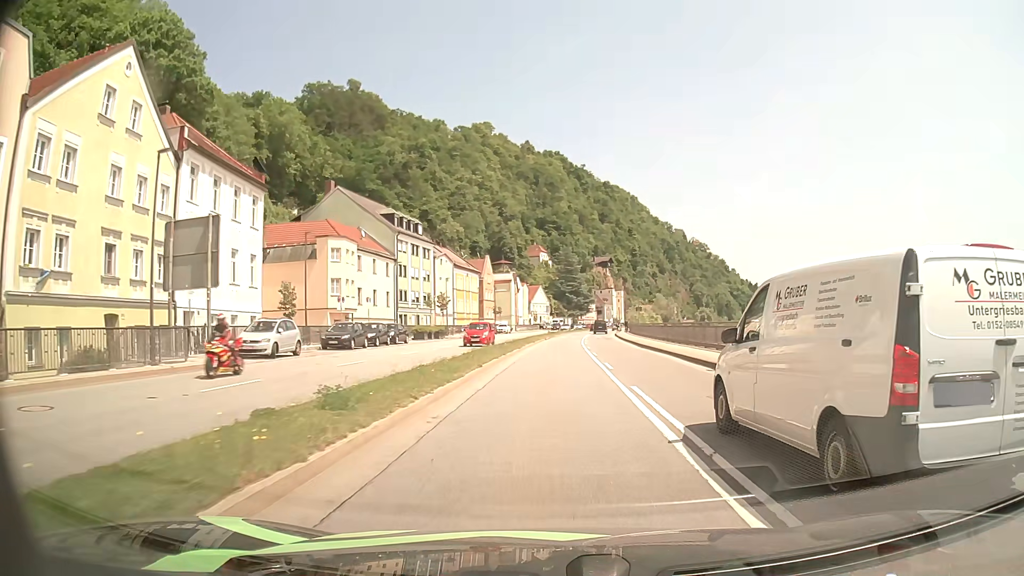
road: primary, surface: asphalt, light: Day
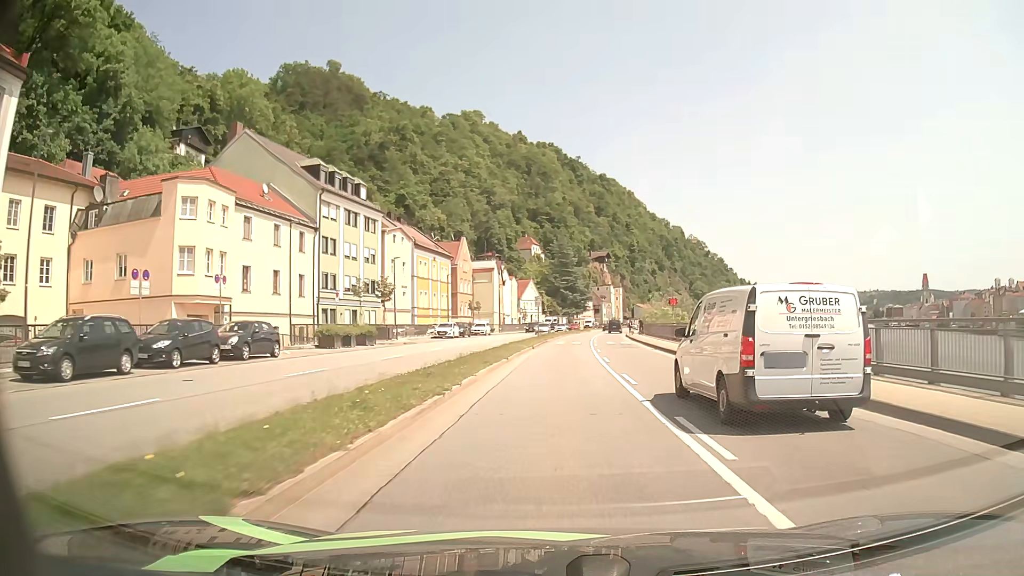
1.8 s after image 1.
(+0.1, +23.0) m; +1°
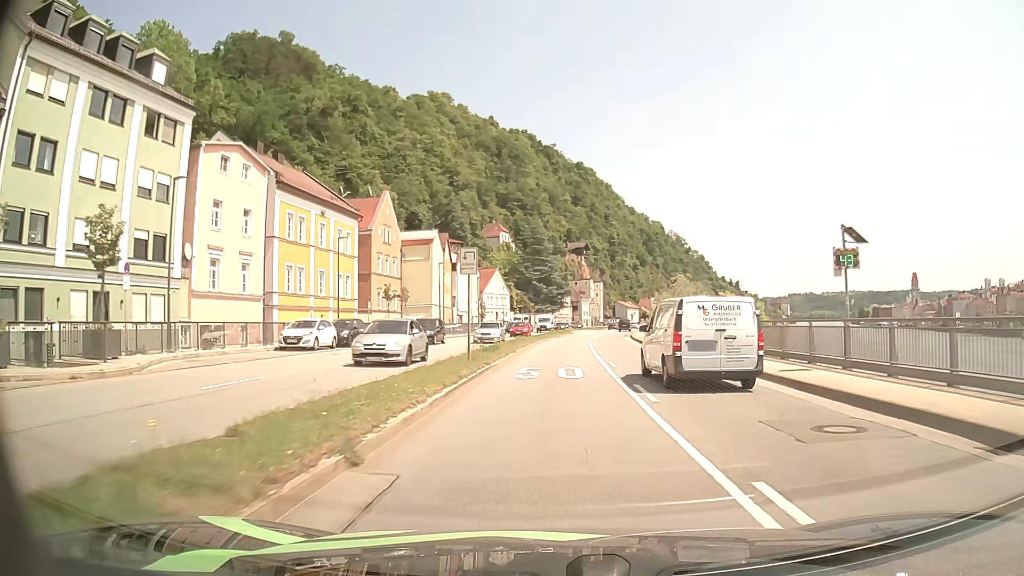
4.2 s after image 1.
(+0.6, +31.2) m; +2°
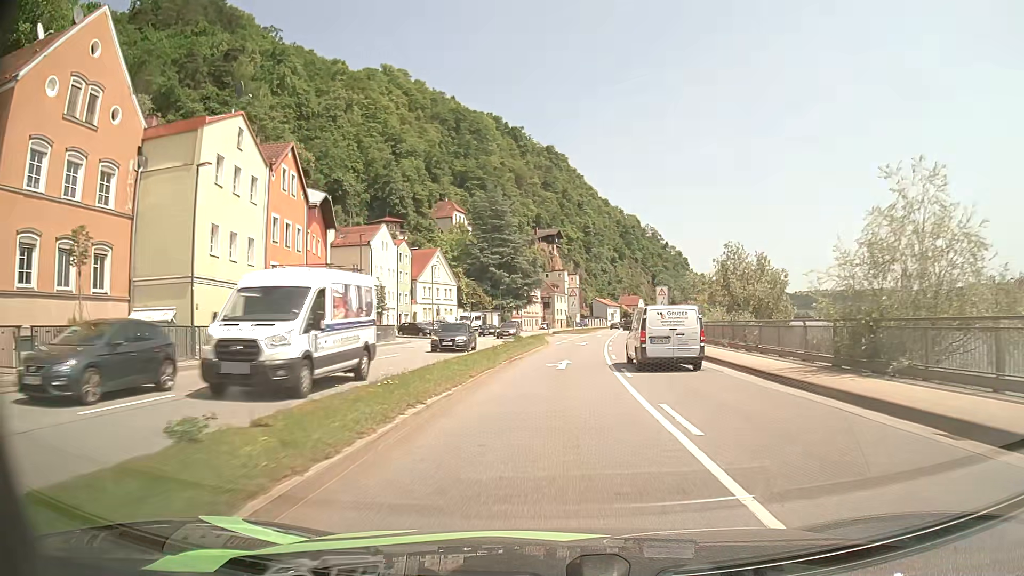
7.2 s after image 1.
(+1.0, +39.6) m; +3°
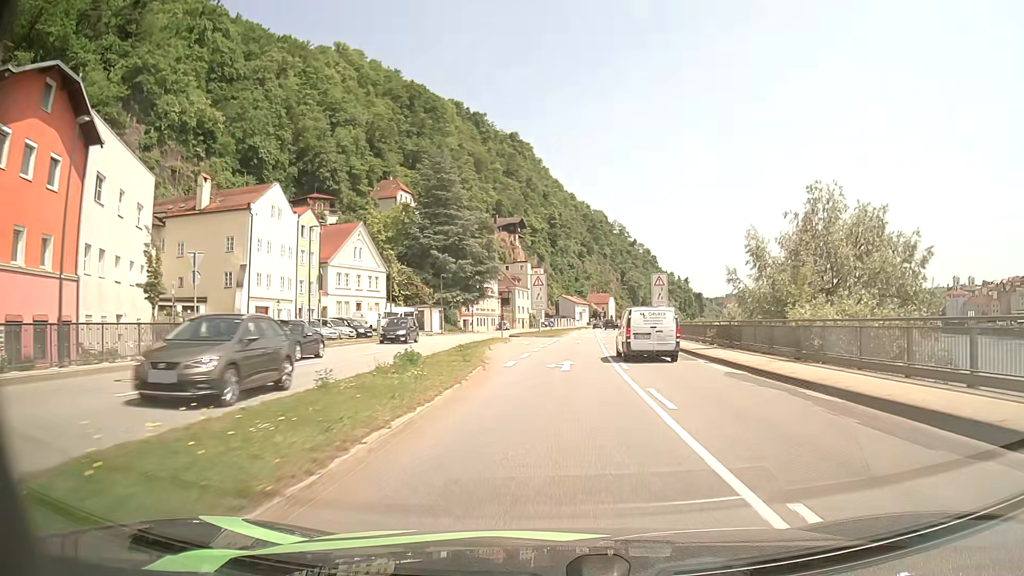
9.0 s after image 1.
(+0.6, +24.6) m; +3°
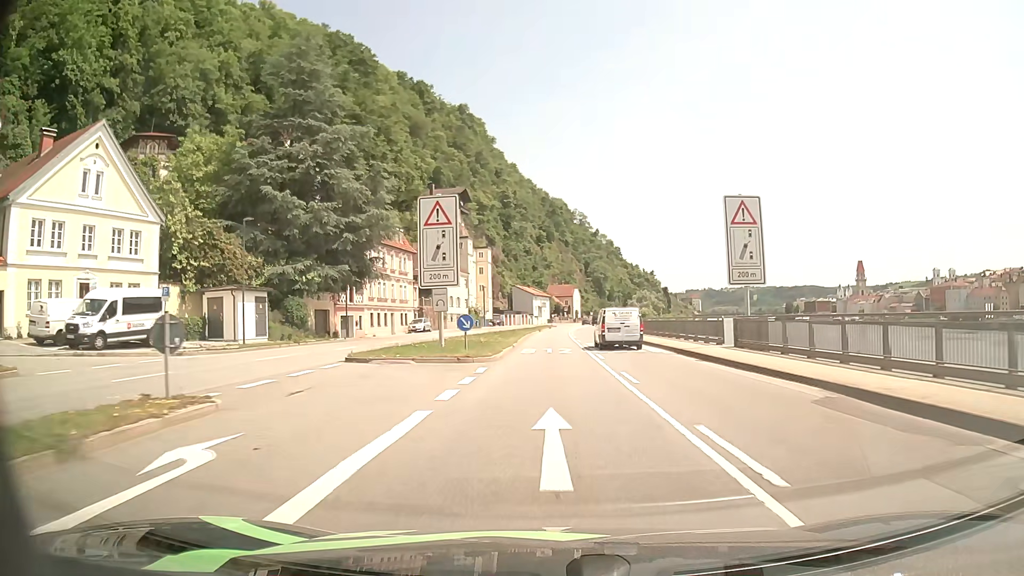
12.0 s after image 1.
(+1.6, +41.4) m; +3°
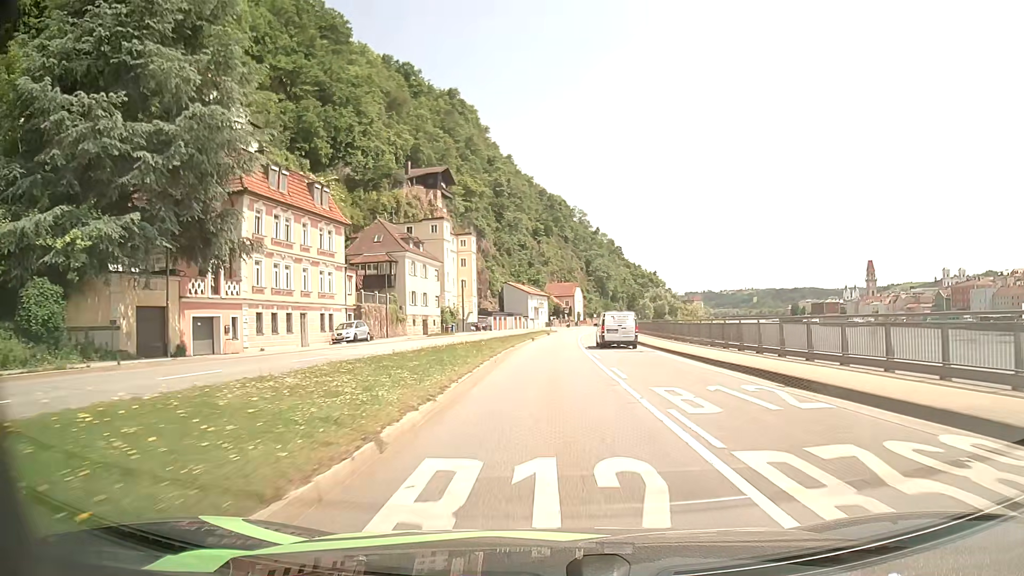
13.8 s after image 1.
(+0.1, +25.1) m; 0°
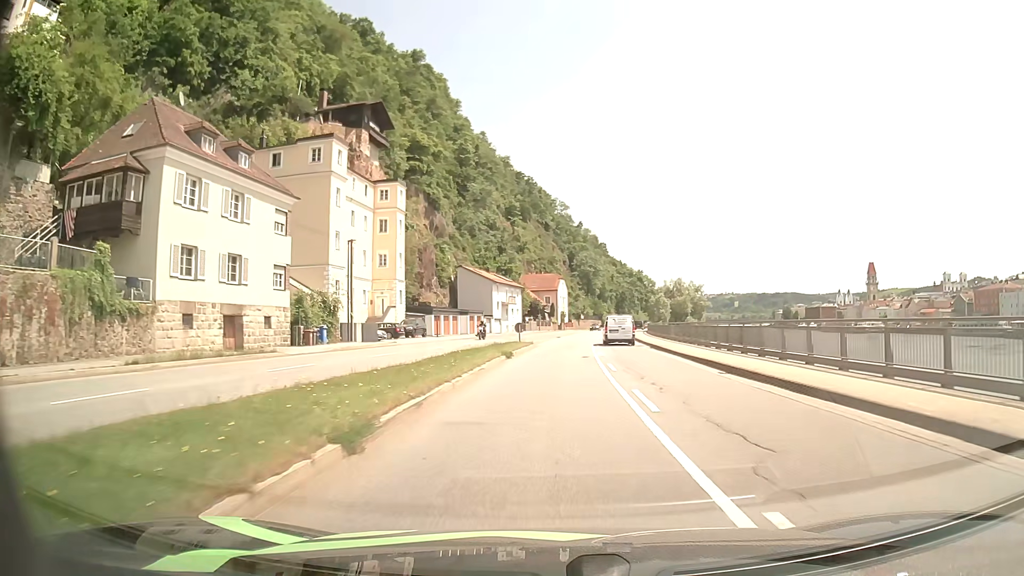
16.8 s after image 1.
(+0.6, +41.8) m; +2°
(0, +10) (0, +20) (+1, +30) (+1, +40) (+2, +50) (+3, +60) (+4, +70) (+5, +80) (+6, +90) (+8, +100) m
